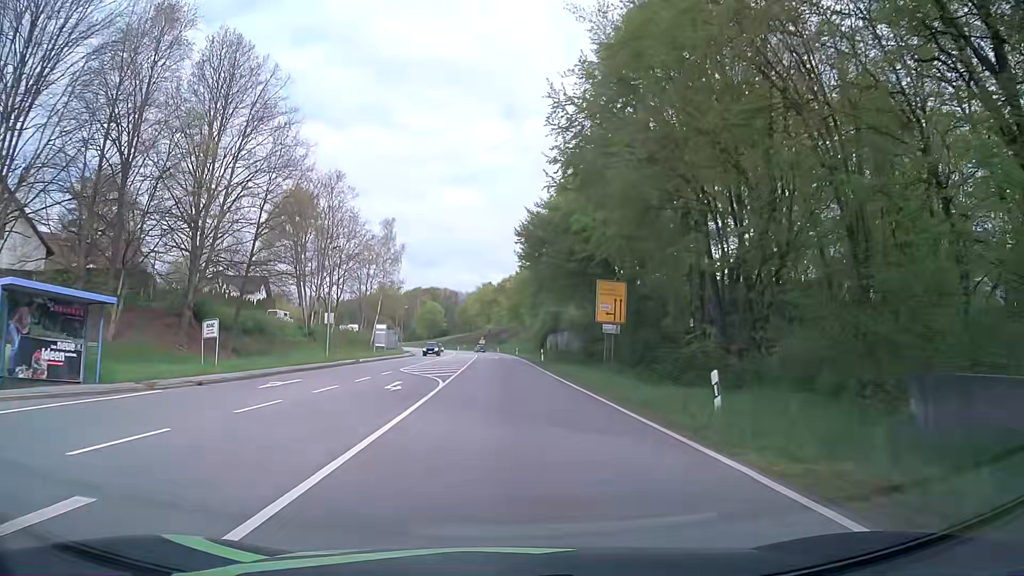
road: primary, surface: asphalt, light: Day
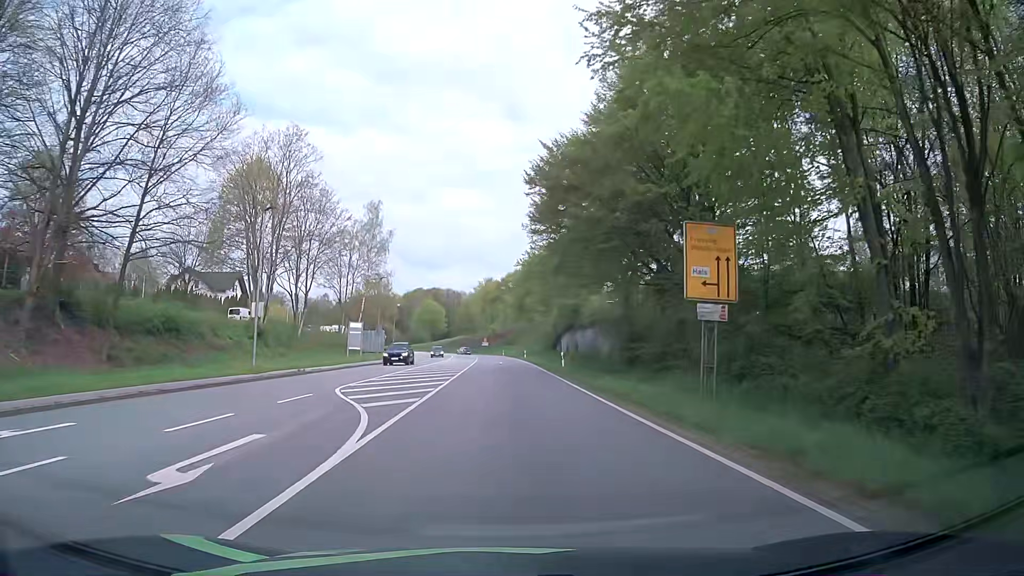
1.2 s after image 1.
(-0.2, +15.2) m; -1°
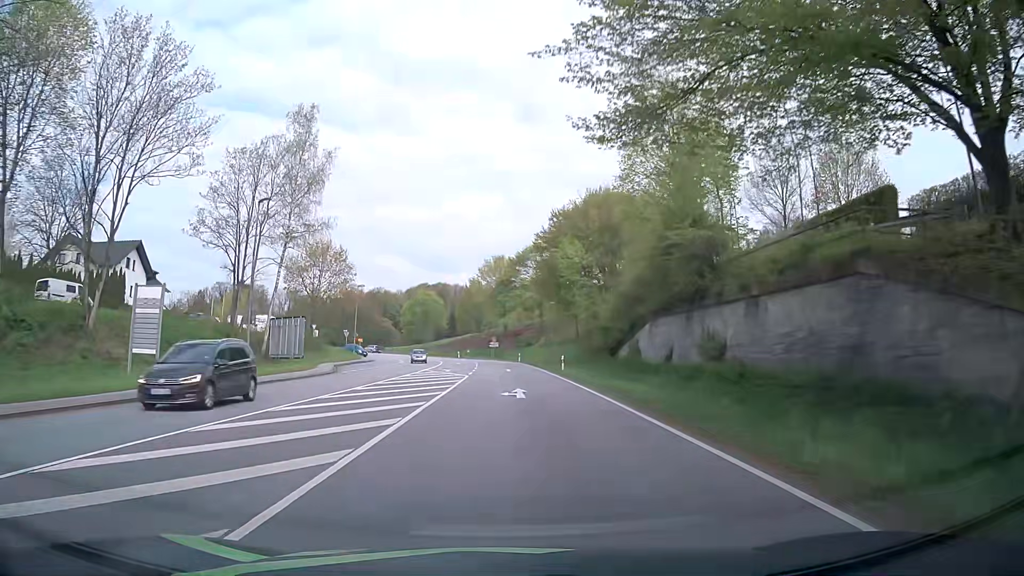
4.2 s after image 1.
(-0.4, +38.0) m; -1°
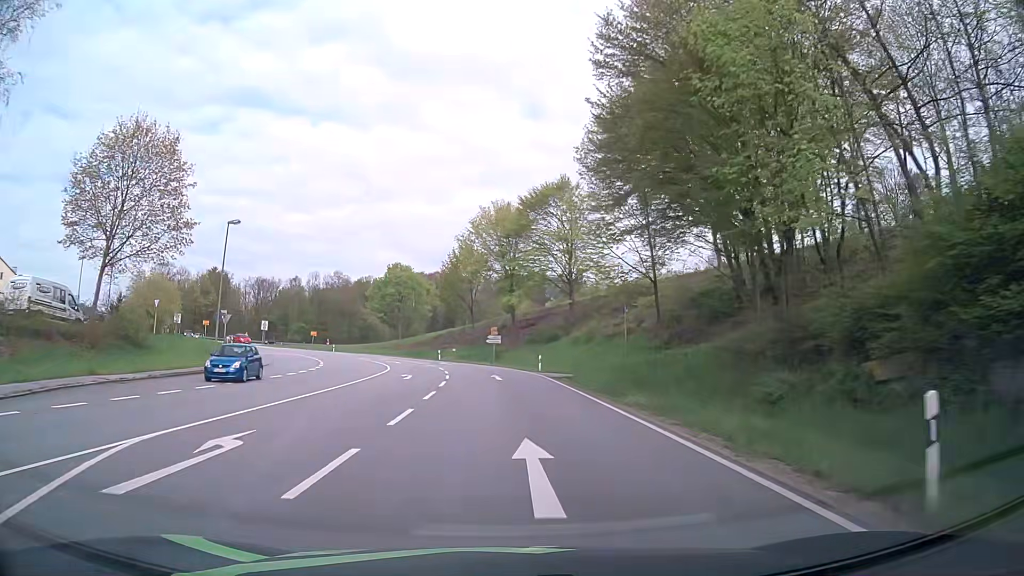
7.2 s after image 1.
(-0.1, +38.2) m; -1°
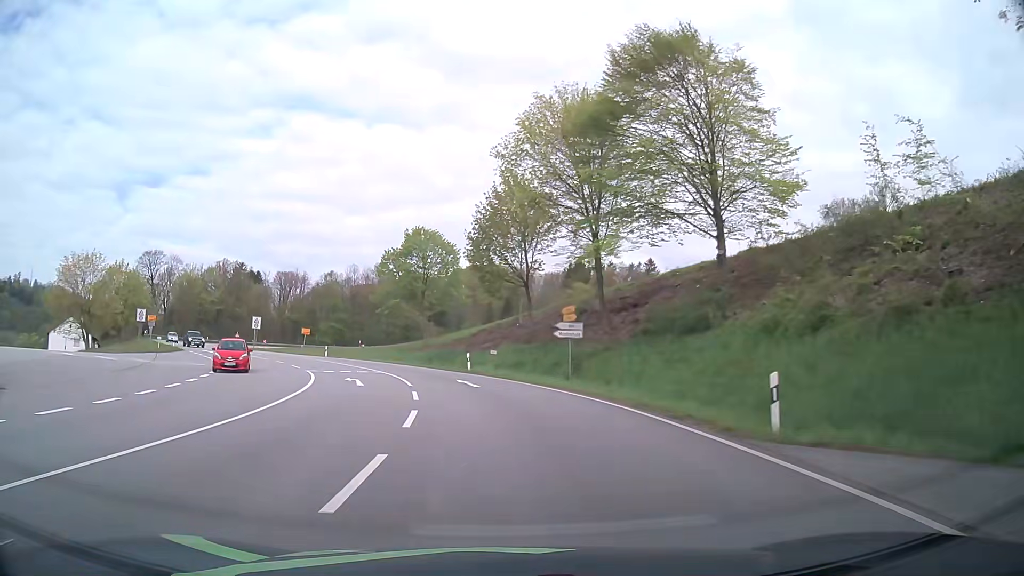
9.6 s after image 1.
(-0.7, +30.7) m; -5°
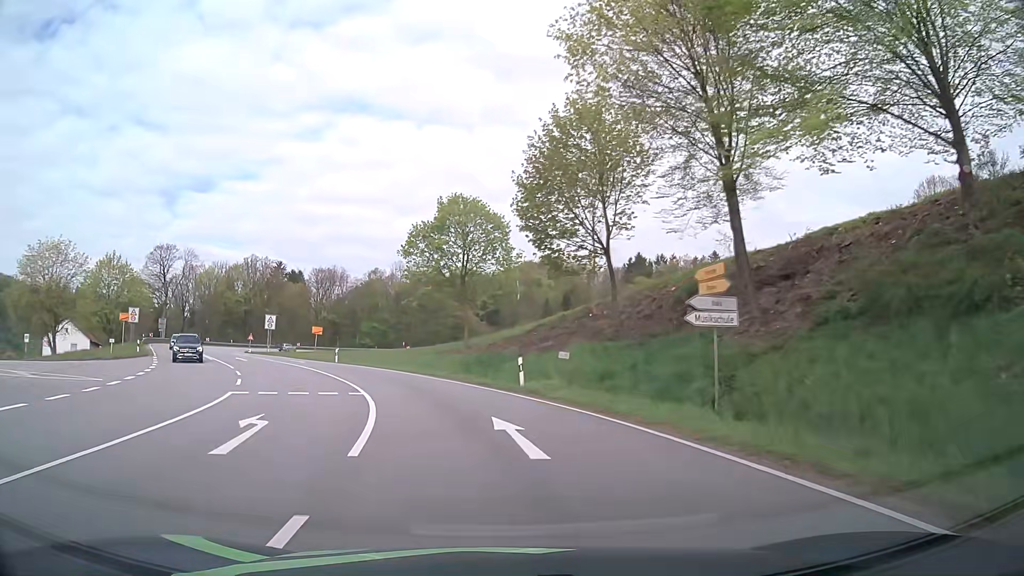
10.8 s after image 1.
(-0.6, +15.3) m; -4°
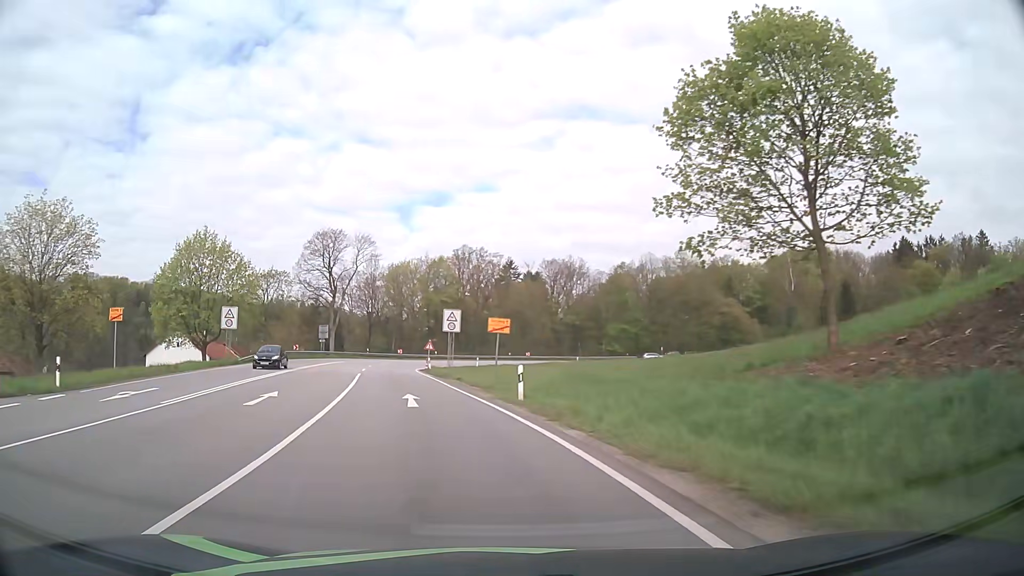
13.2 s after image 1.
(-5.4, +29.9) m; -21°
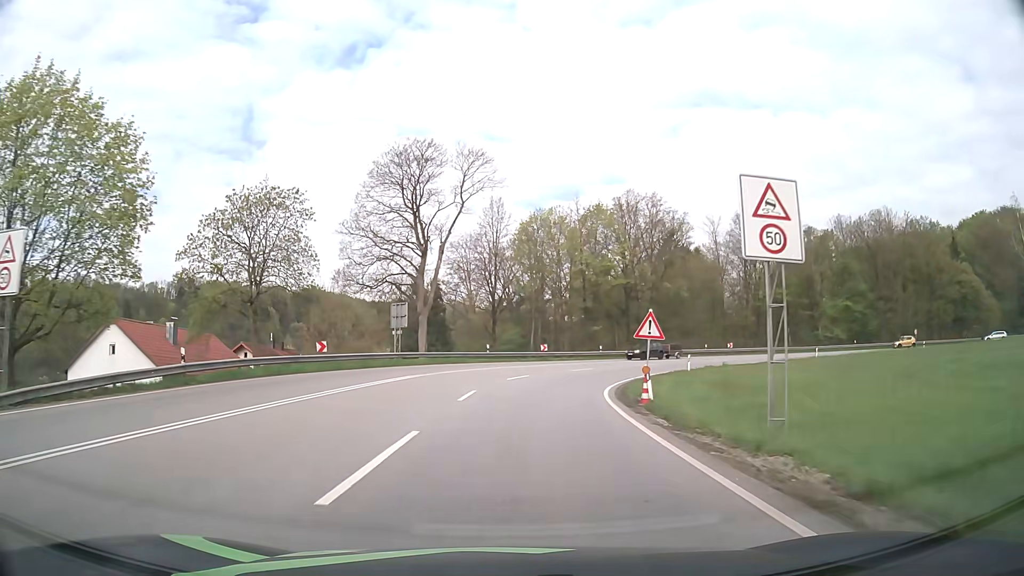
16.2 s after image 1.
(-6.6, +37.6) m; -12°
(0, +10) (+1, +20) (+3, +30) (+6, +39) (+11, +48) (+17, +56) (+25, +62) (+34, +66) (+44, +68) (+54, +68) m
